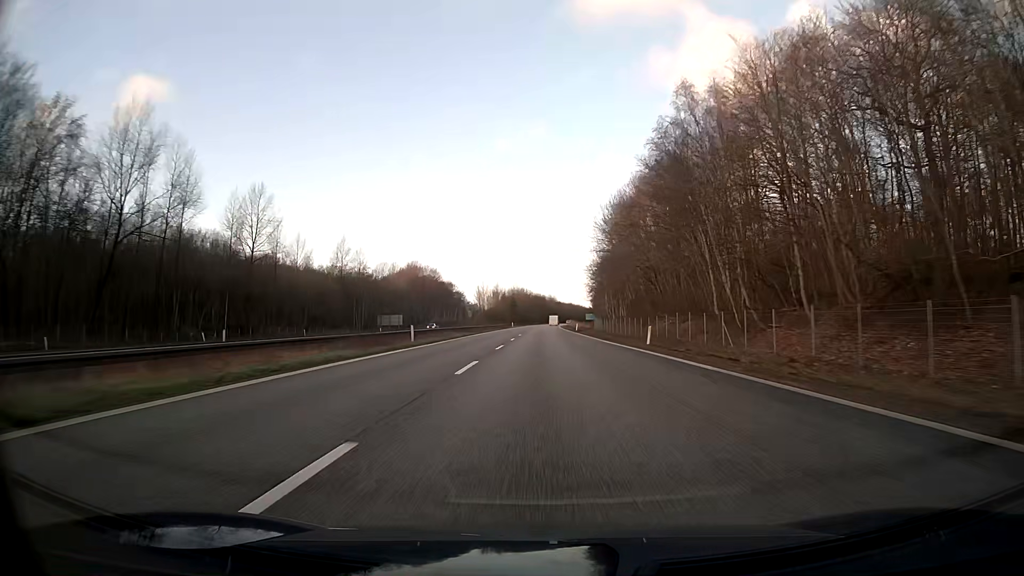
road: motorway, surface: asphalt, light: Day
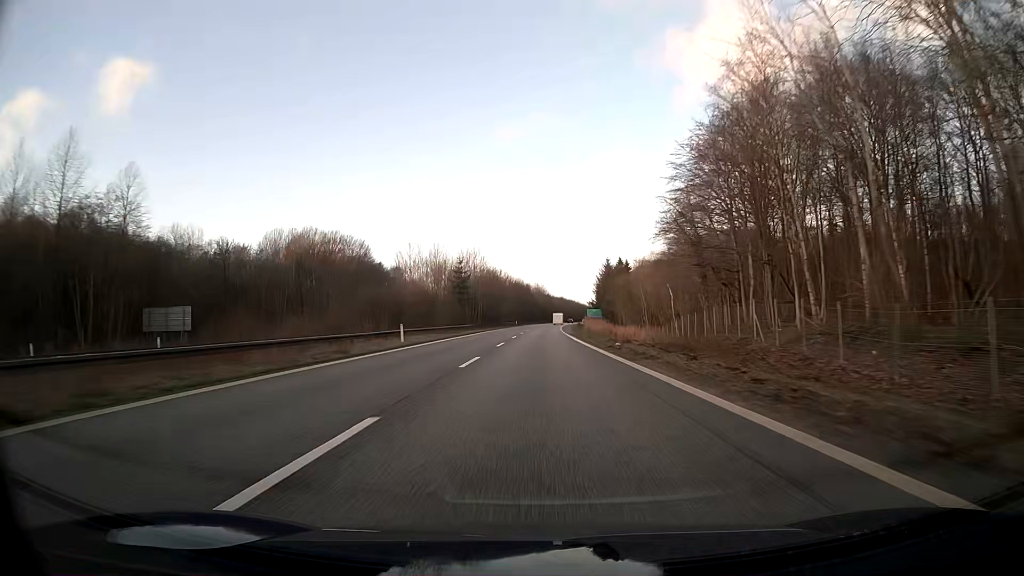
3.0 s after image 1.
(+1.0, +103.1) m; +1°
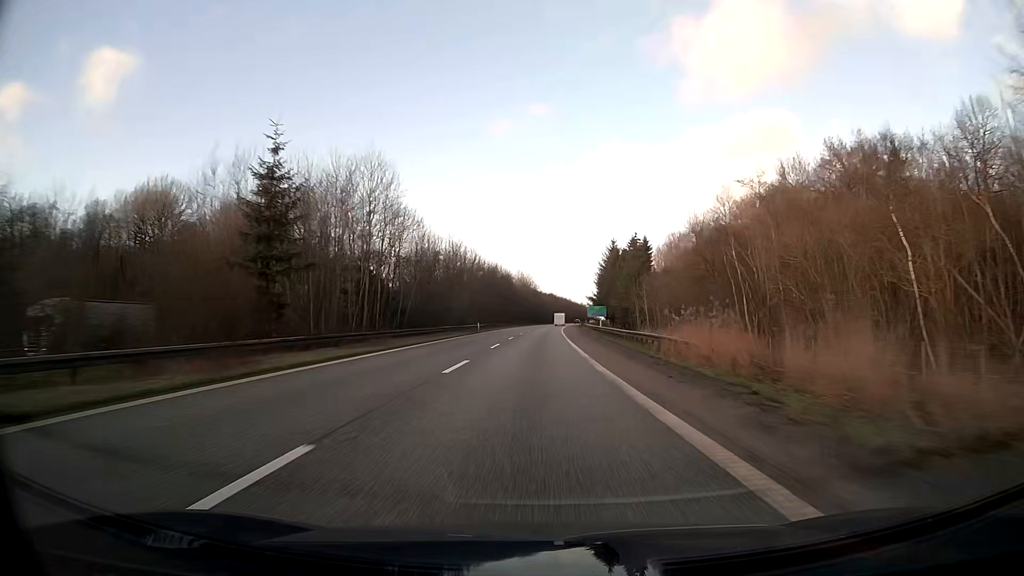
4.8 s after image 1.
(+0.7, +61.8) m; +1°
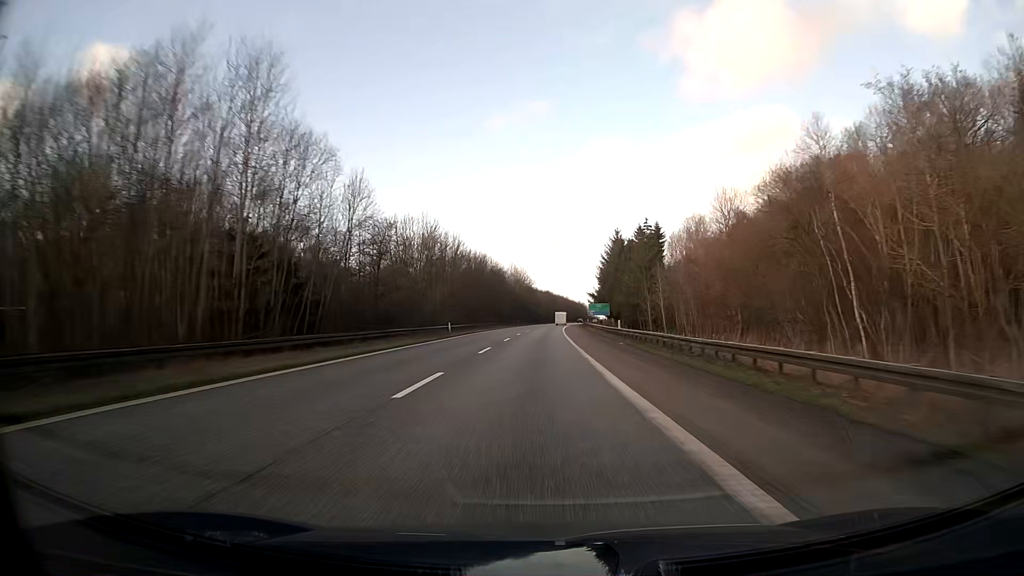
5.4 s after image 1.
(+0.1, +20.6) m; 0°
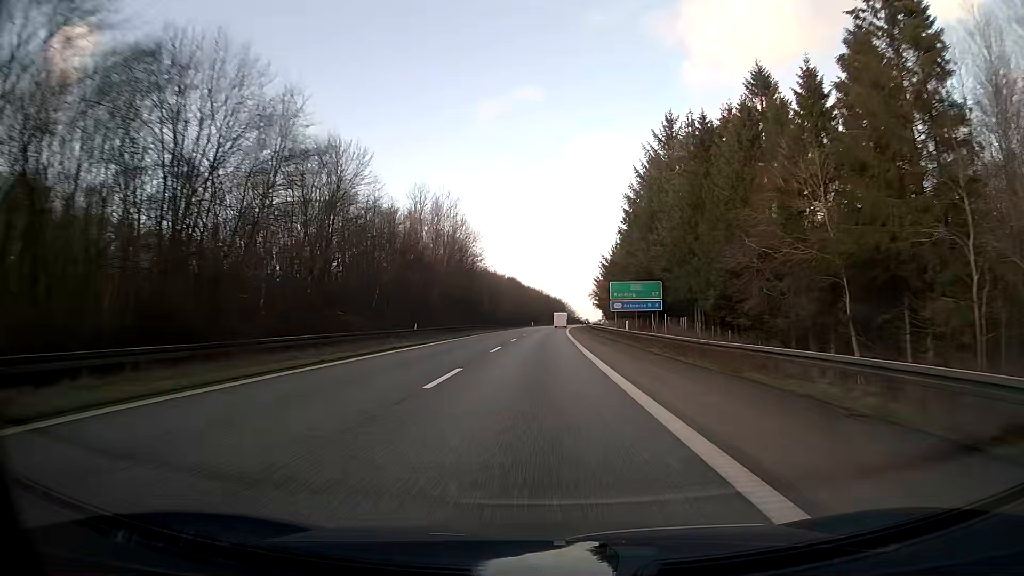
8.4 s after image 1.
(+1.9, +103.2) m; +3°
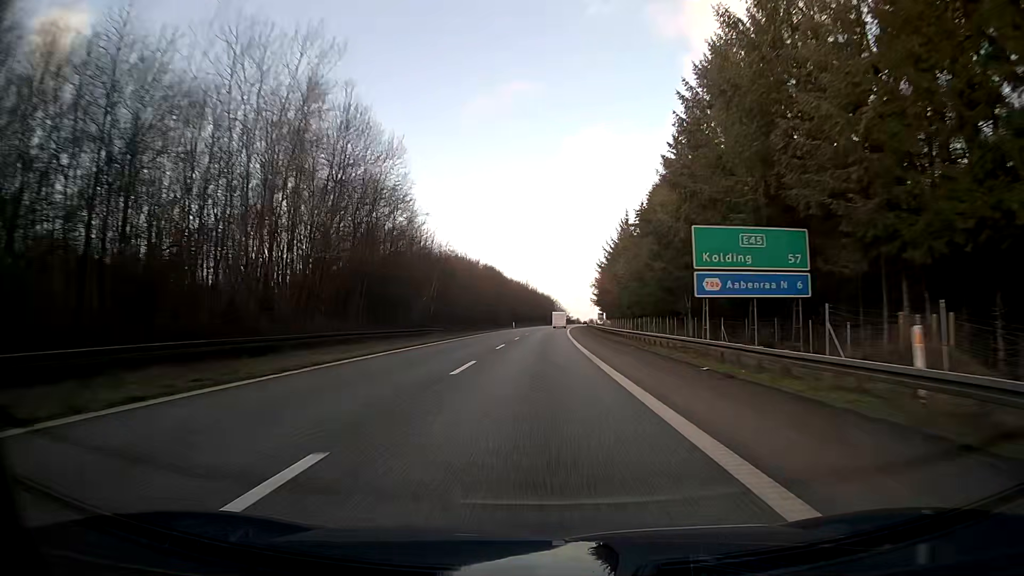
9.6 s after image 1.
(+0.4, +41.3) m; +1°
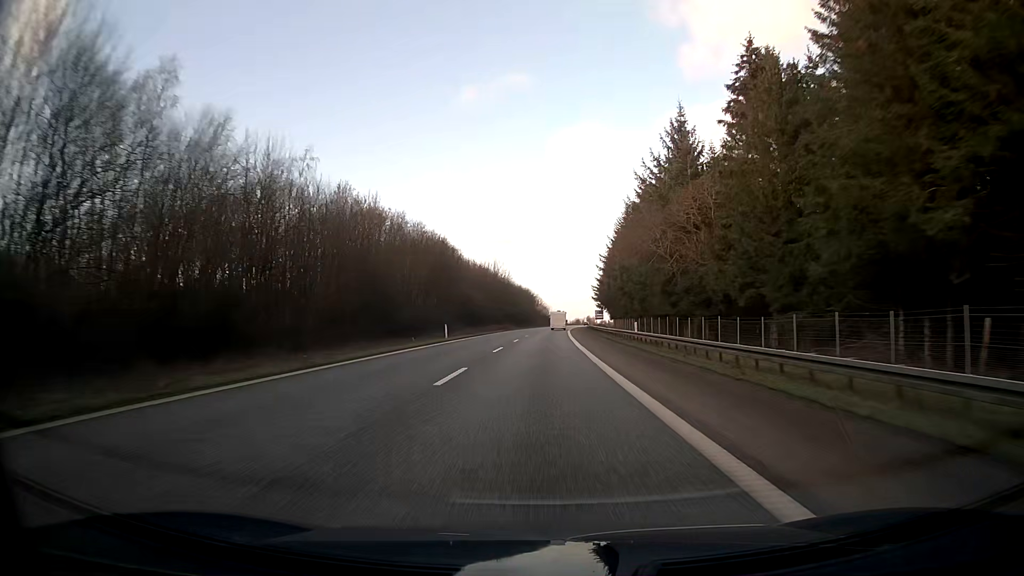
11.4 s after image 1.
(+1.2, +62.0) m; +2°
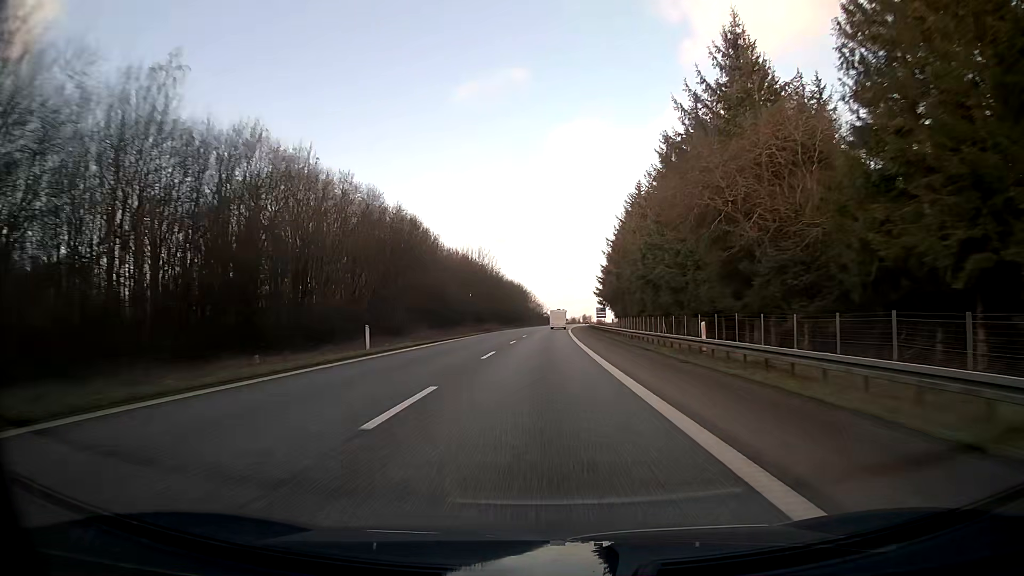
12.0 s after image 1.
(+0.1, +20.7) m; 0°
(0, +10) (0, +20) (0, +30) (0, +40) (+1, +50) (+1, +60) (+1, +70) (+1, +80) (+2, +90) (+2, +100) m
